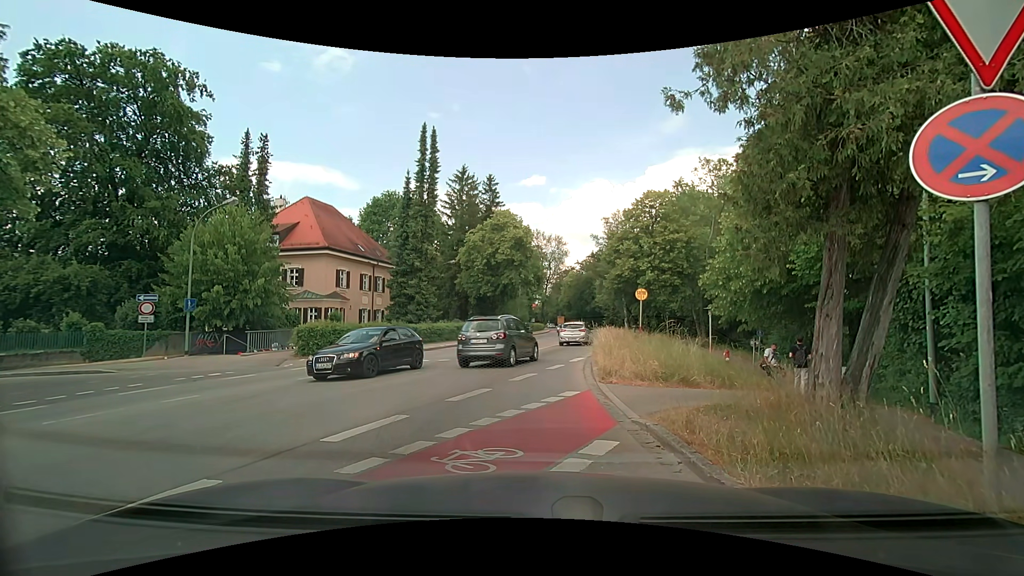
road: residential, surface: paved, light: Day
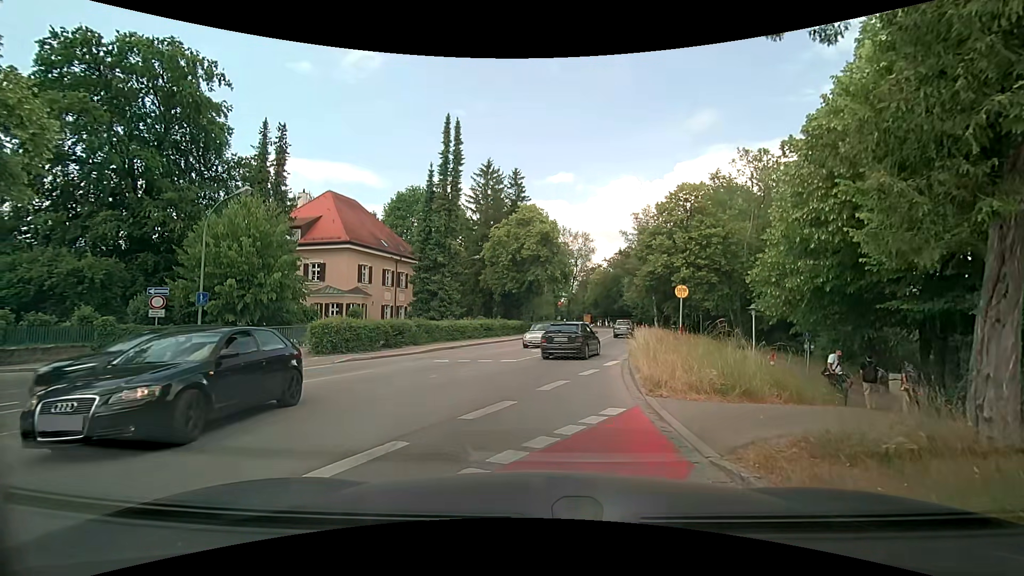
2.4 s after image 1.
(-0.1, +1.8) m; -4°
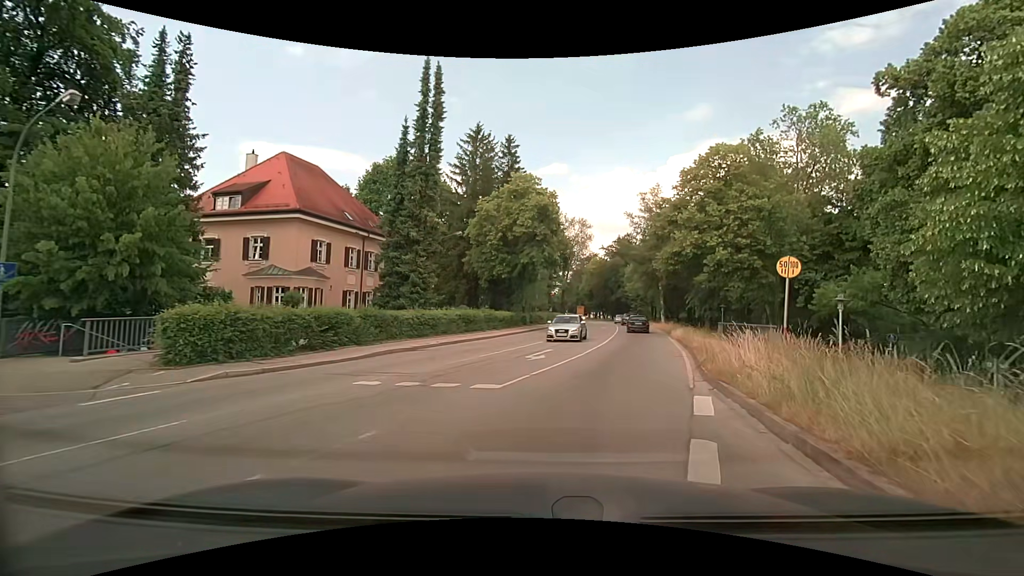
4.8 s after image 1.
(-0.5, +8.9) m; -1°
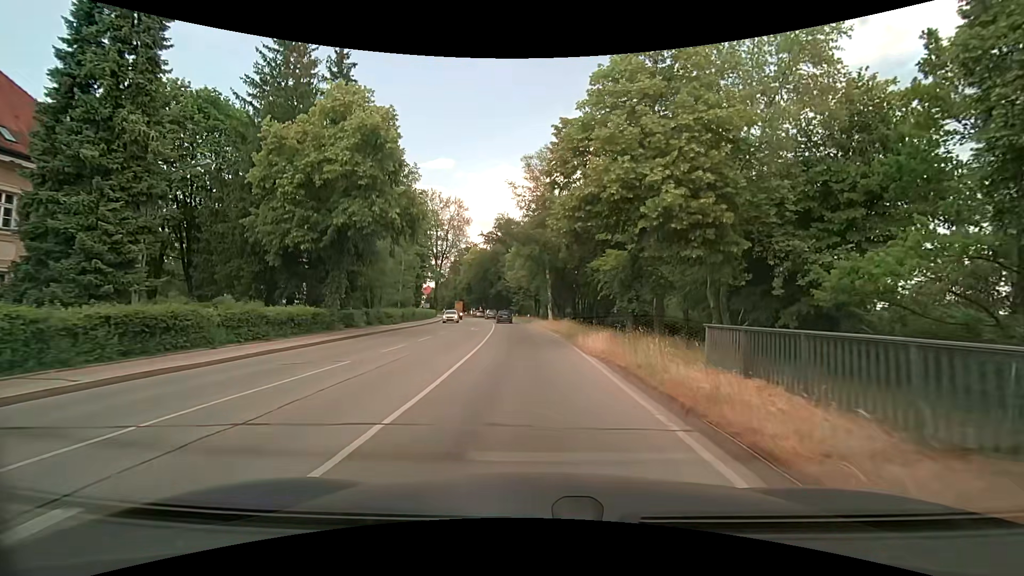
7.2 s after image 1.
(+2.9, +16.2) m; +15°
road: secondary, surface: asphalt
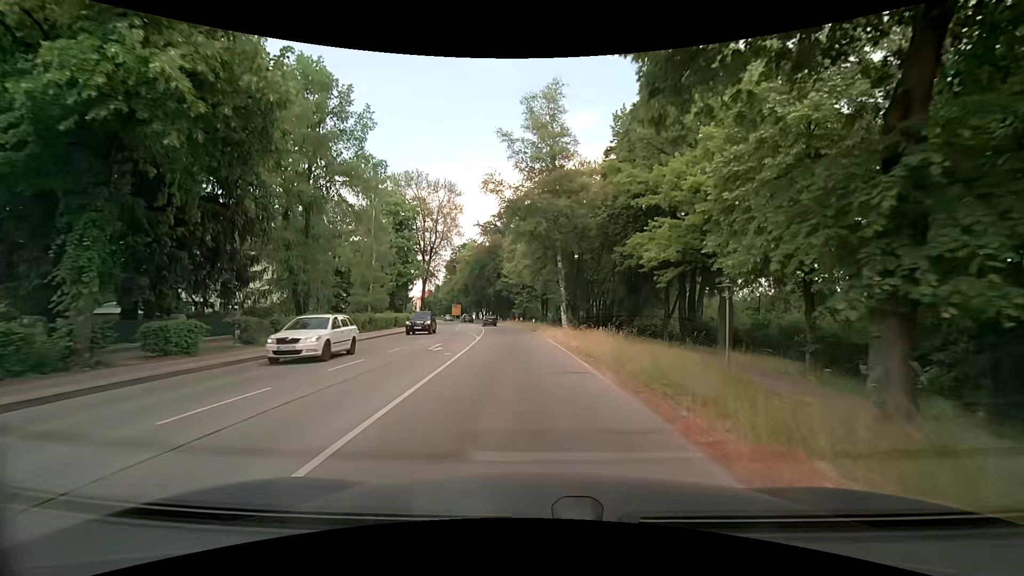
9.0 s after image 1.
(-0.2, +16.3) m; 0°
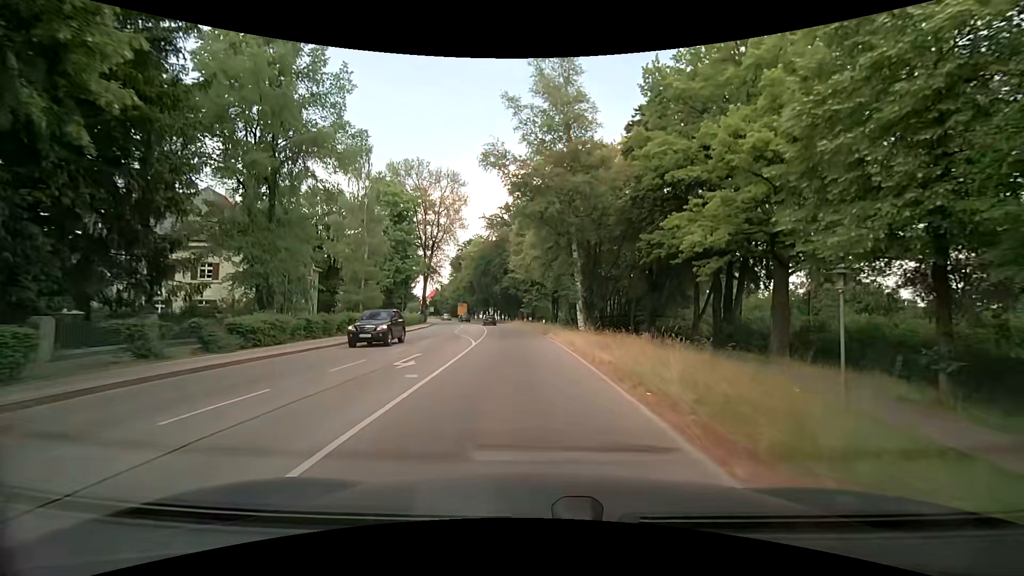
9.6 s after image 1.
(-0.1, +6.3) m; -2°
